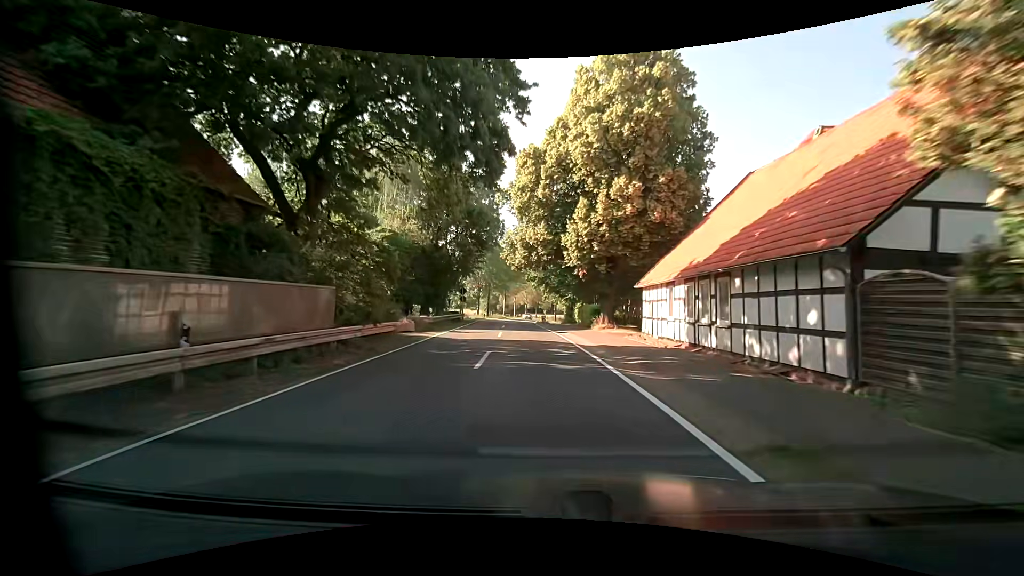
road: tertiary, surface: asphalt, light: Day
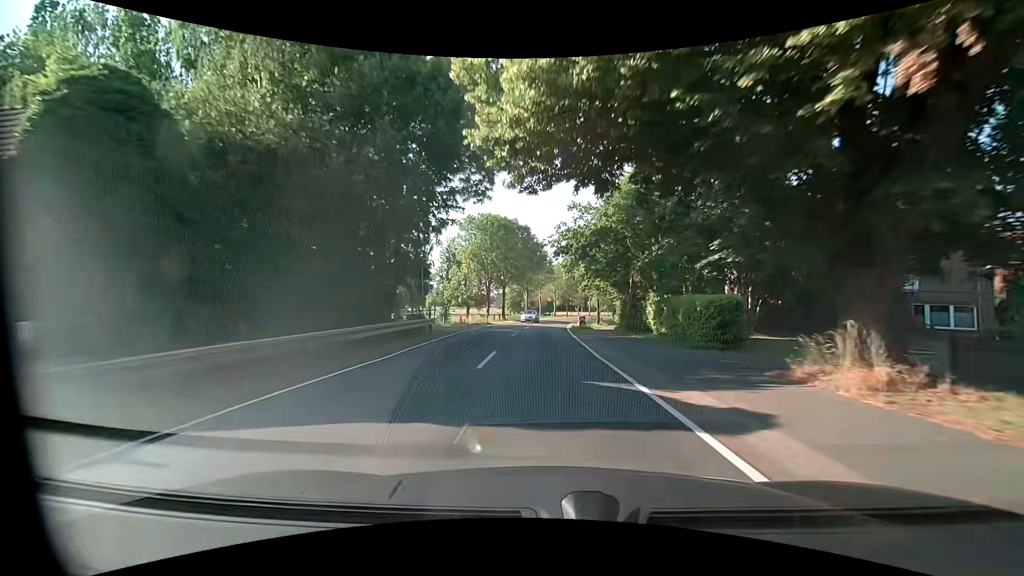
(-0.7, +24.0) m; -3°
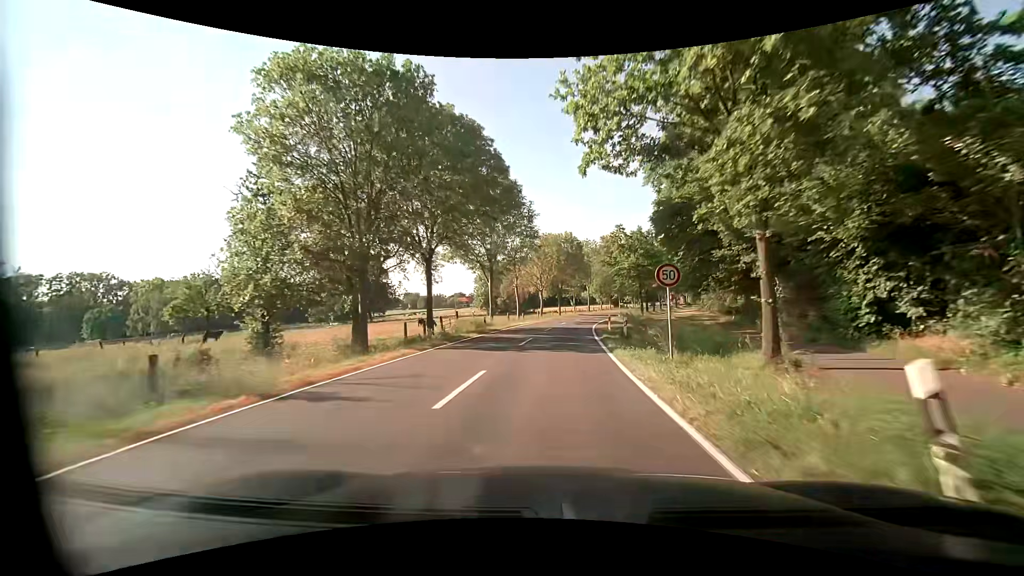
(-0.2, +40.3) m; +2°
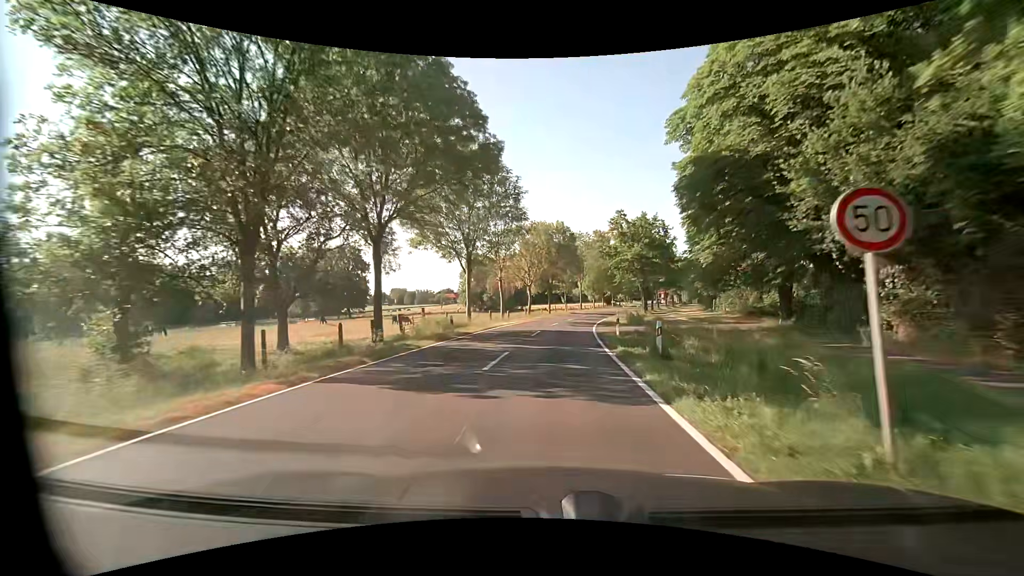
(-0.1, +8.1) m; 0°
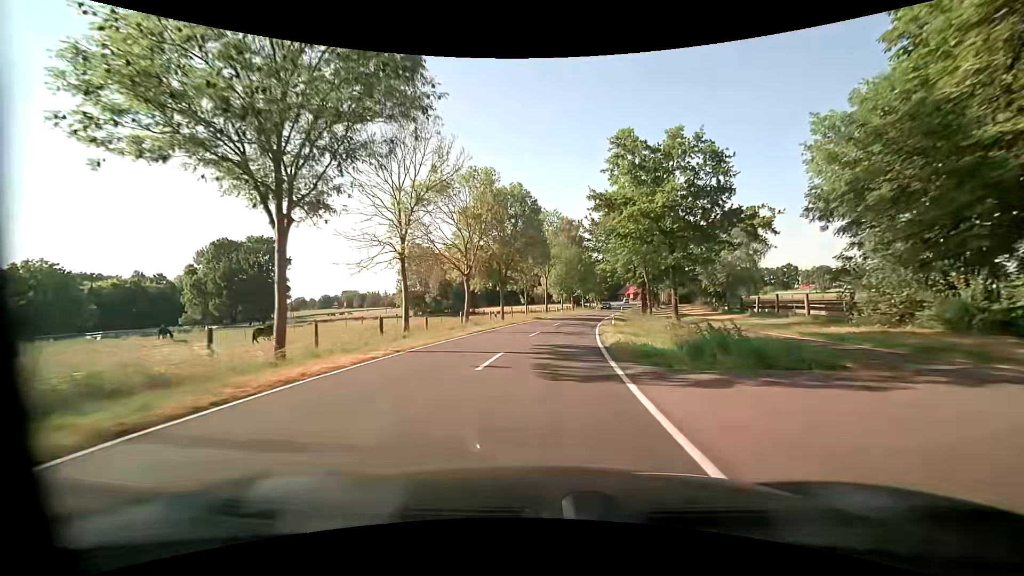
(+0.9, +24.1) m; +4°
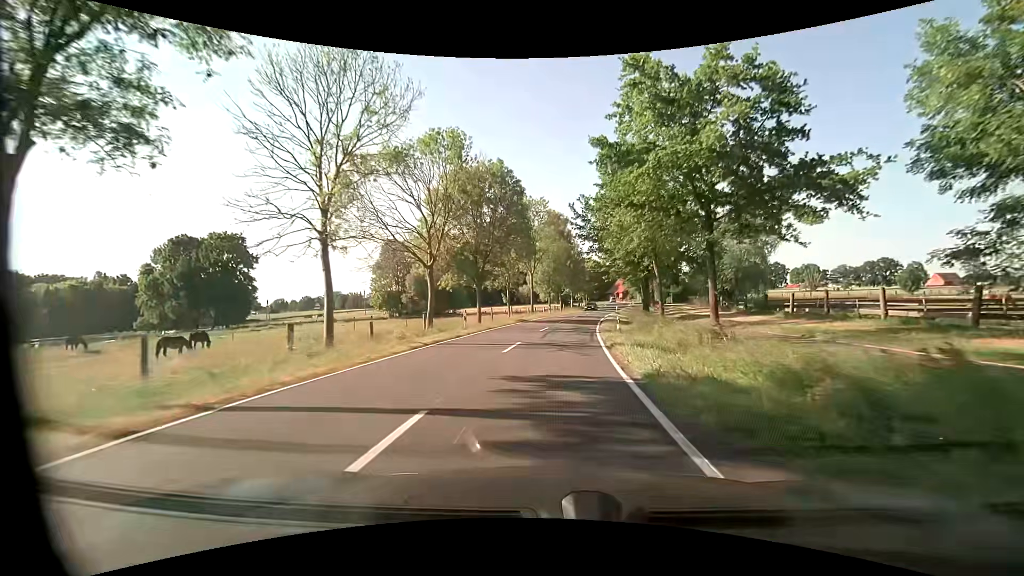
(+0.1, +8.0) m; +2°
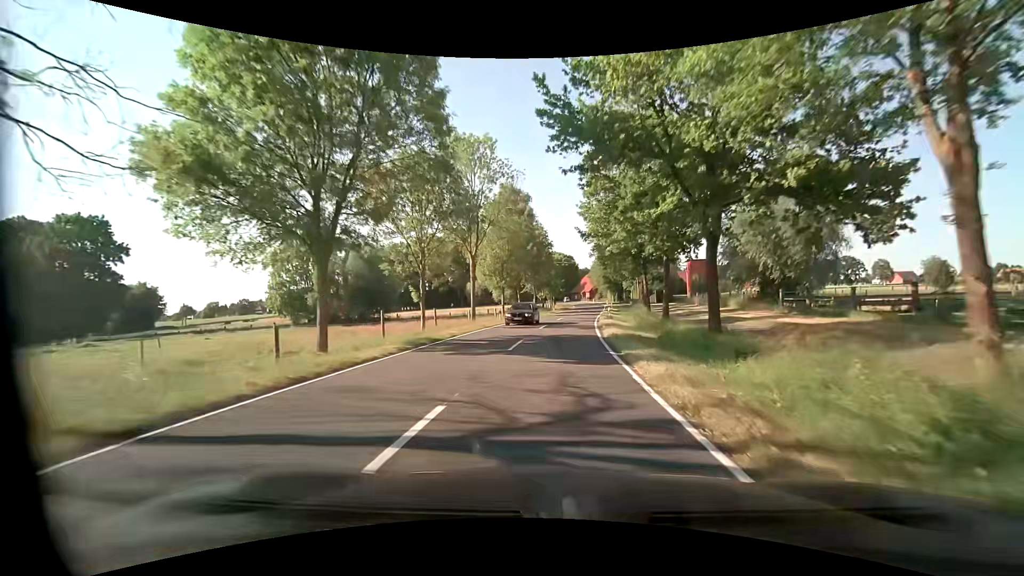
(+0.7, +23.9) m; +4°
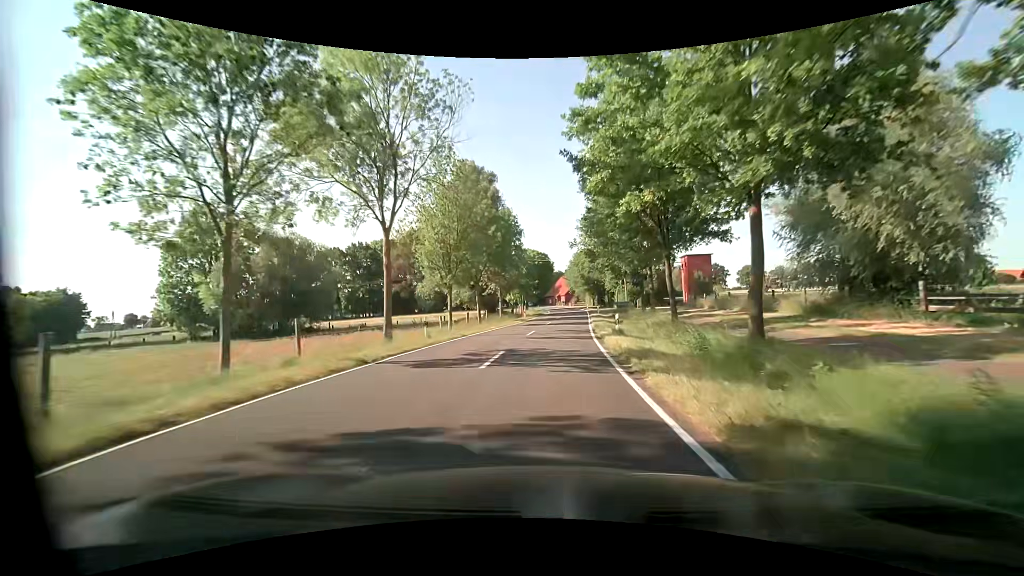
(+0.5, +15.9) m; +3°
(0, +10) (0, +20) (+1, +30) (+2, +40) (+2, +50) (+3, +60) (+4, +70) (+4, +80) (+5, +90) (+5, +100) m
